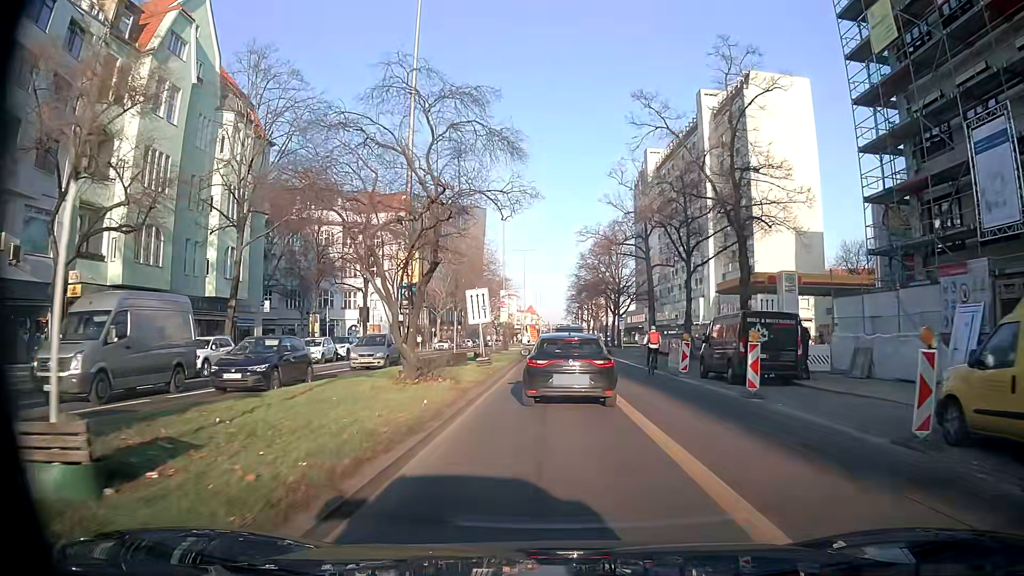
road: tertiary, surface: asphalt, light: Day
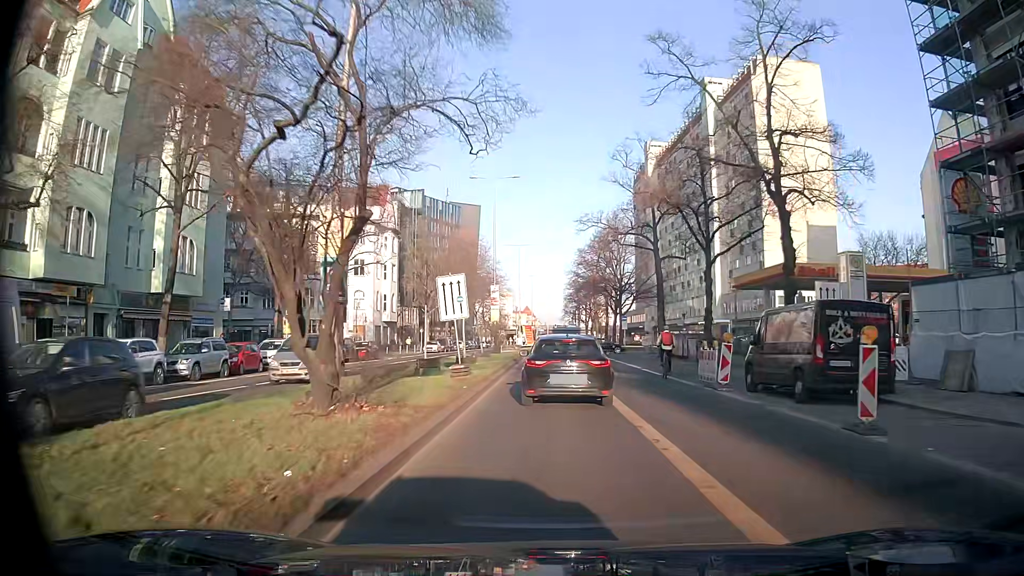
(0.0, +6.1) m; +1°
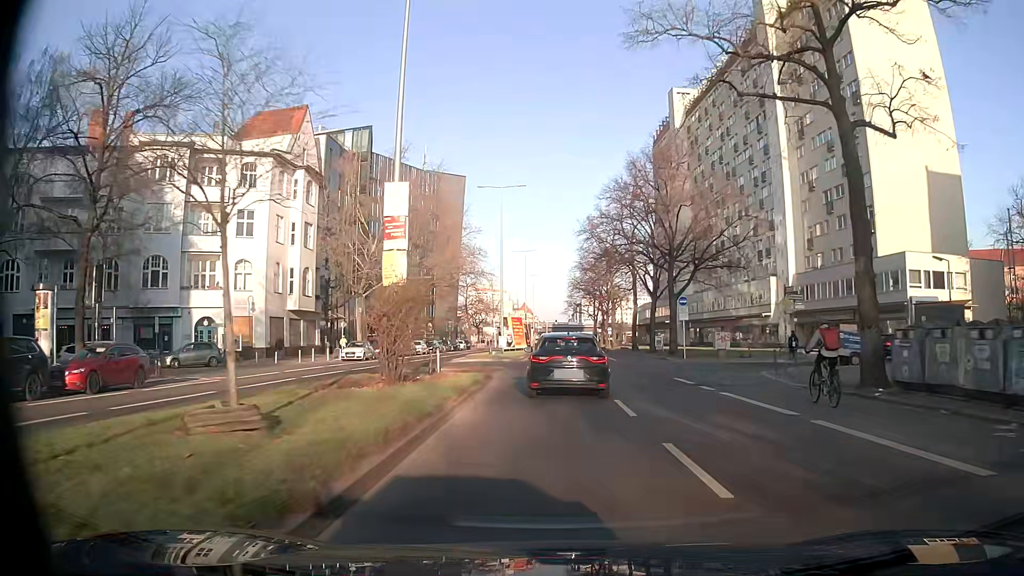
(-0.2, +32.7) m; 0°
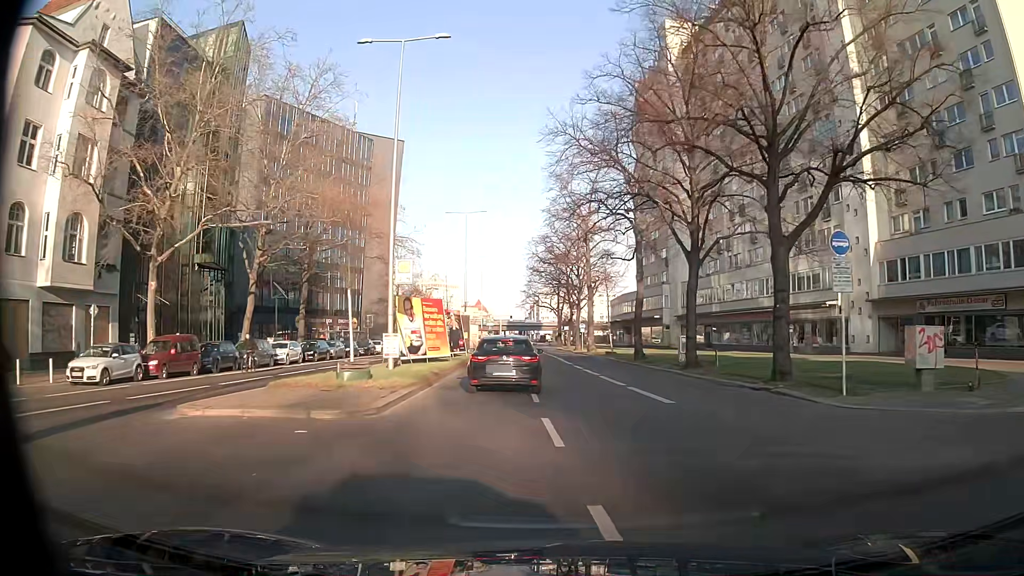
(+0.7, +27.3) m; +4°
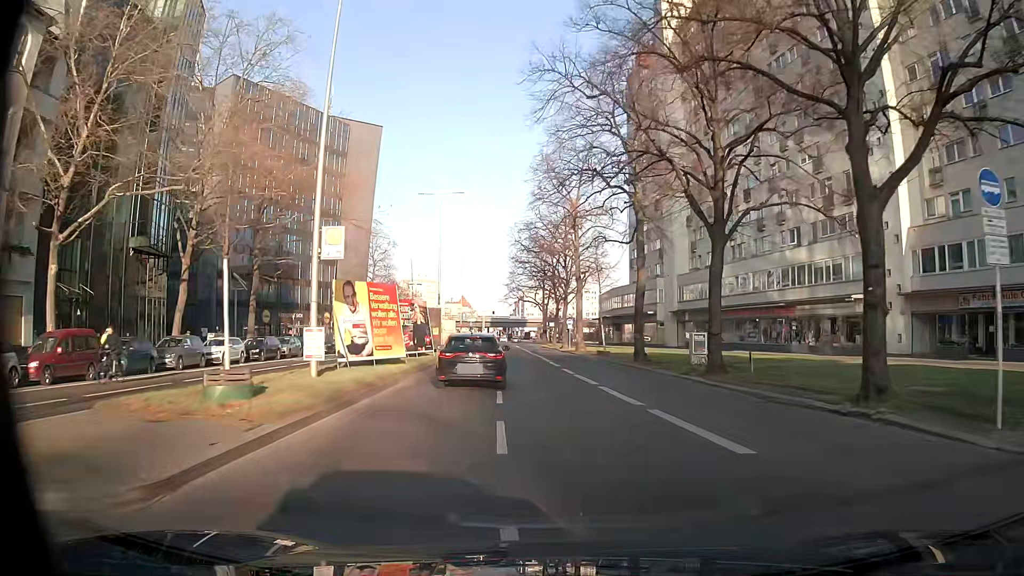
(+0.1, +6.8) m; +2°
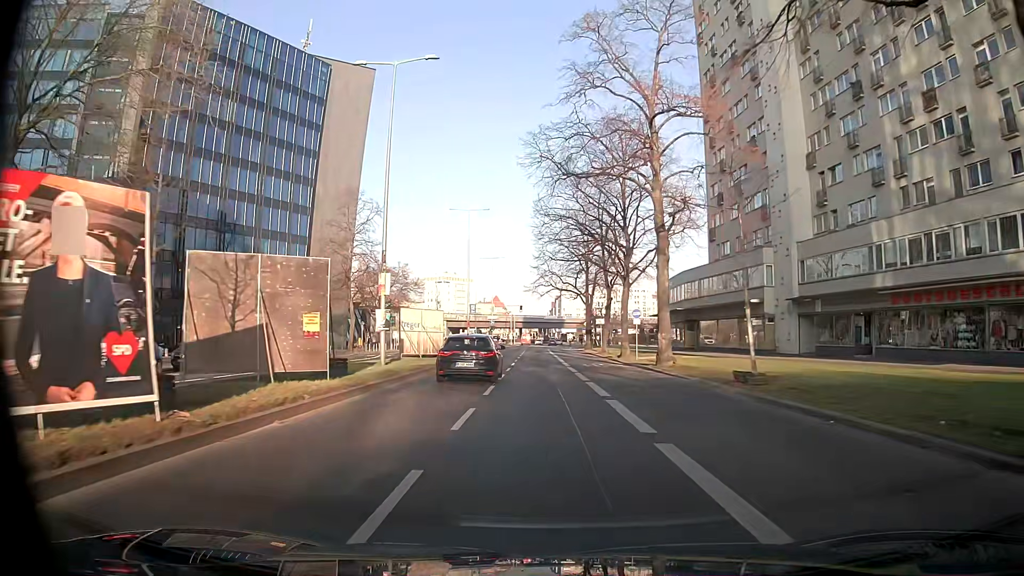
(-0.7, +28.3) m; -4°
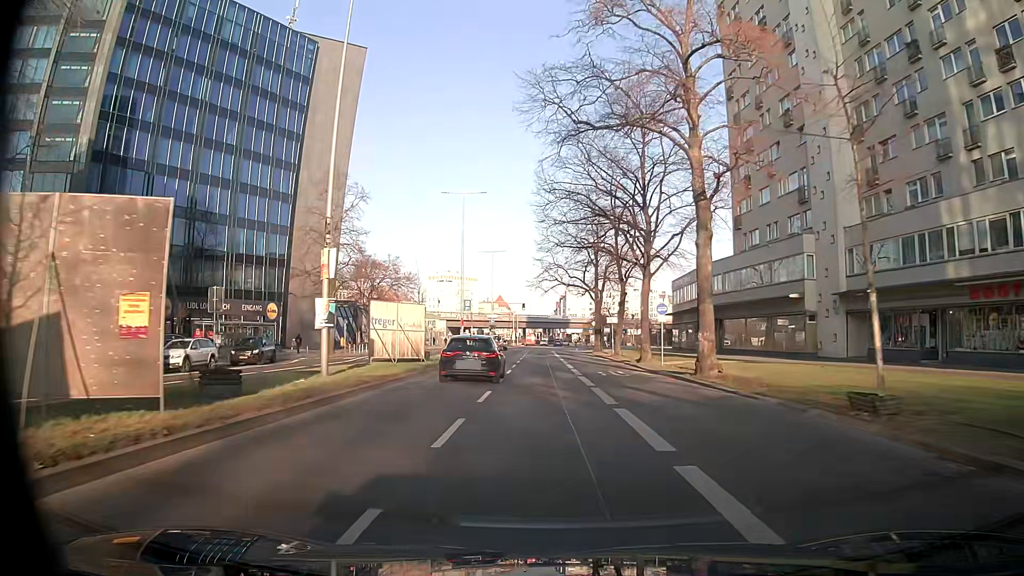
(+0.1, +7.6) m; +1°
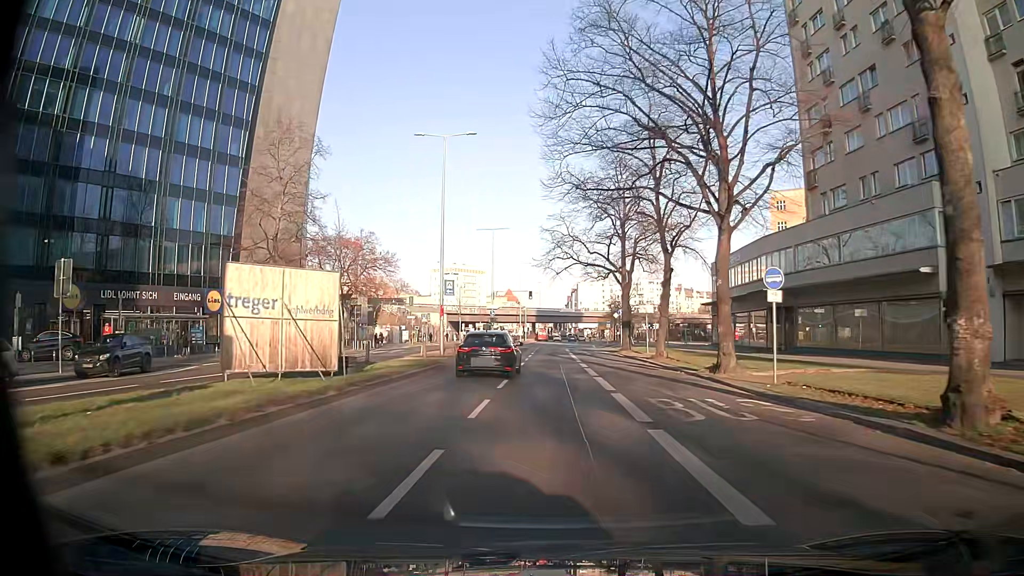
(-0.4, +15.4) m; -2°
(0, +10) (0, +20) (0, +30) (0, +40) (0, +50) (+1, +60) (+1, +70) (+2, +80) (+2, +90) (+3, +100) m
